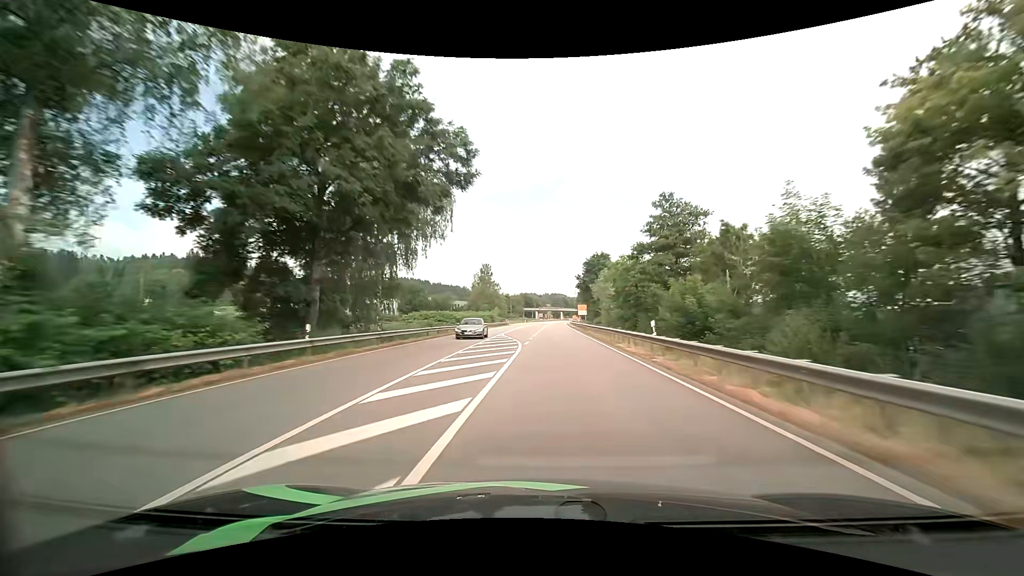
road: primary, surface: asphalt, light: Day
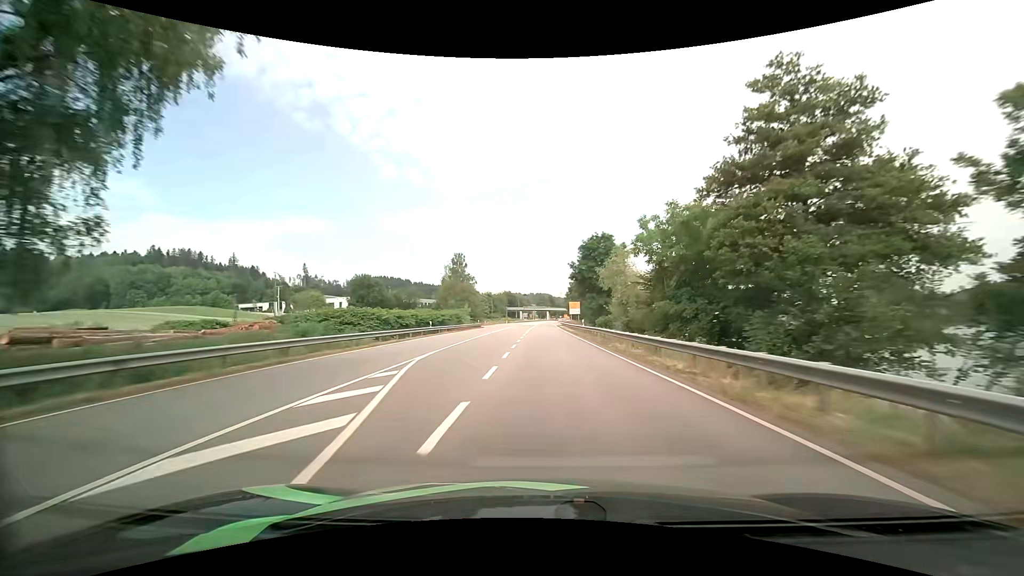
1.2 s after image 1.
(+0.4, +26.9) m; +2°
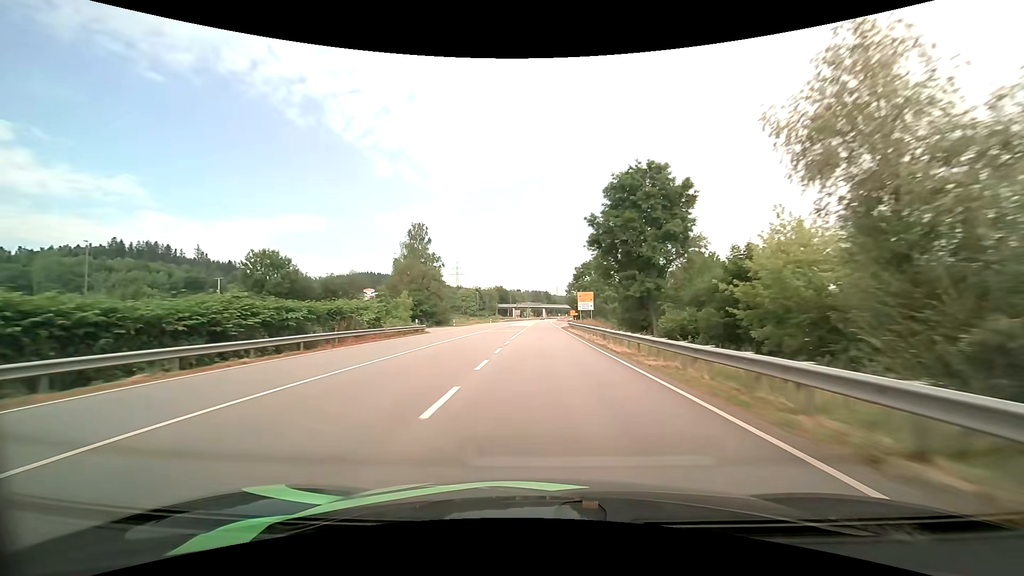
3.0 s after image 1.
(0.0, +40.5) m; 0°
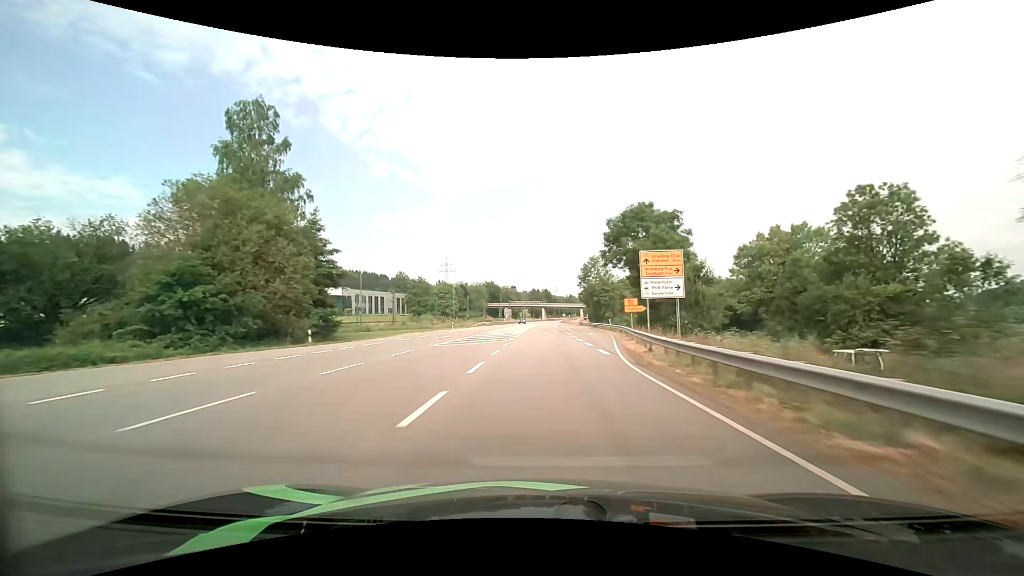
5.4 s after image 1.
(+0.1, +54.1) m; 0°
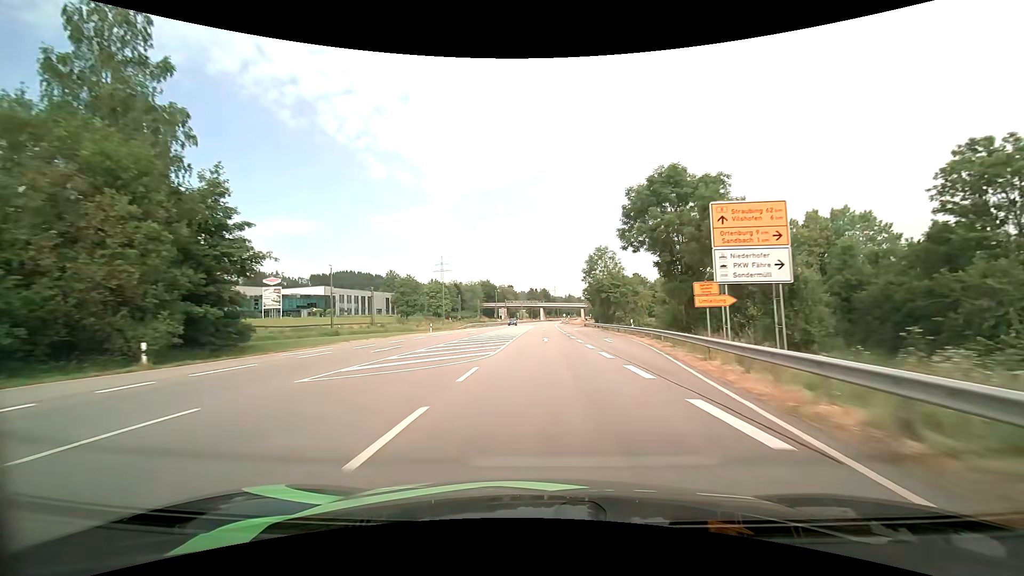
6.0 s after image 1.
(0.0, +13.5) m; 0°
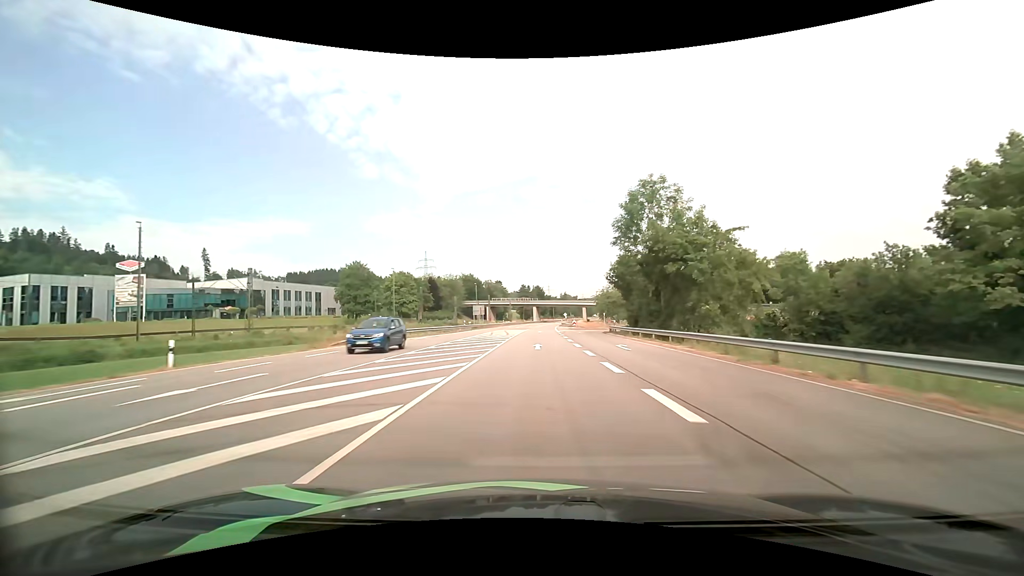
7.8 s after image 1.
(+0.3, +40.9) m; 0°
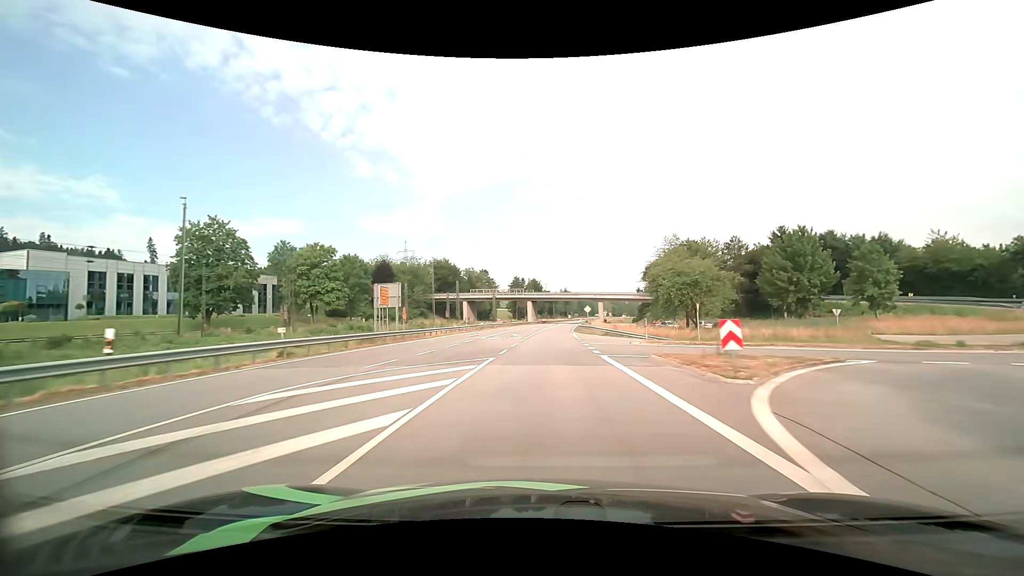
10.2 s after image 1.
(+0.2, +56.4) m; +1°
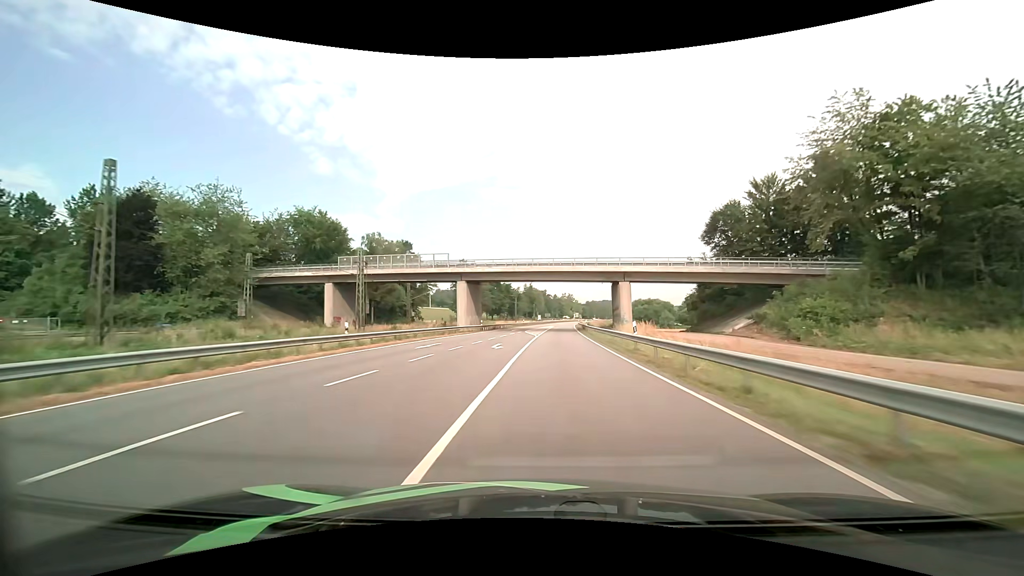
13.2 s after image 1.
(+2.3, +75.3) m; +4°
(0, +10) (0, +20) (+1, +30) (+1, +40) (+2, +50) (+2, +60) (+3, +70) (+3, +80) (+4, +90) (+5, +100) m
